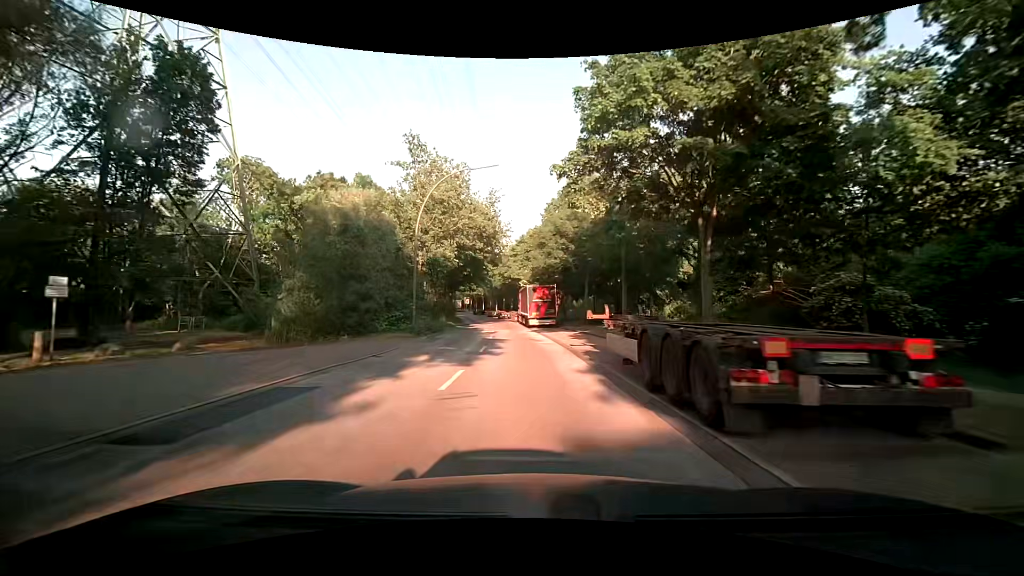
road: secondary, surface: asphalt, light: Day
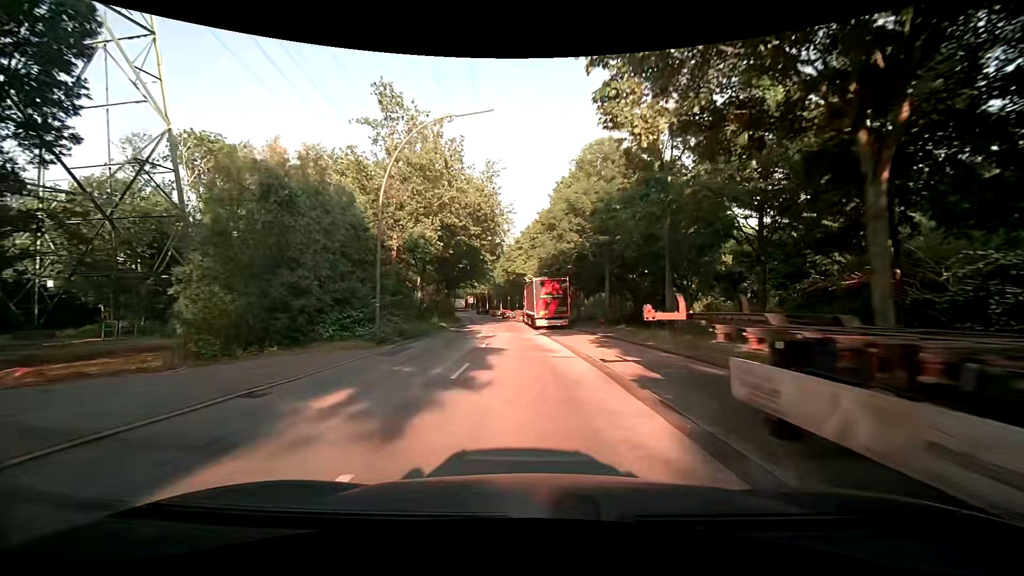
(0.0, +7.8) m; 0°
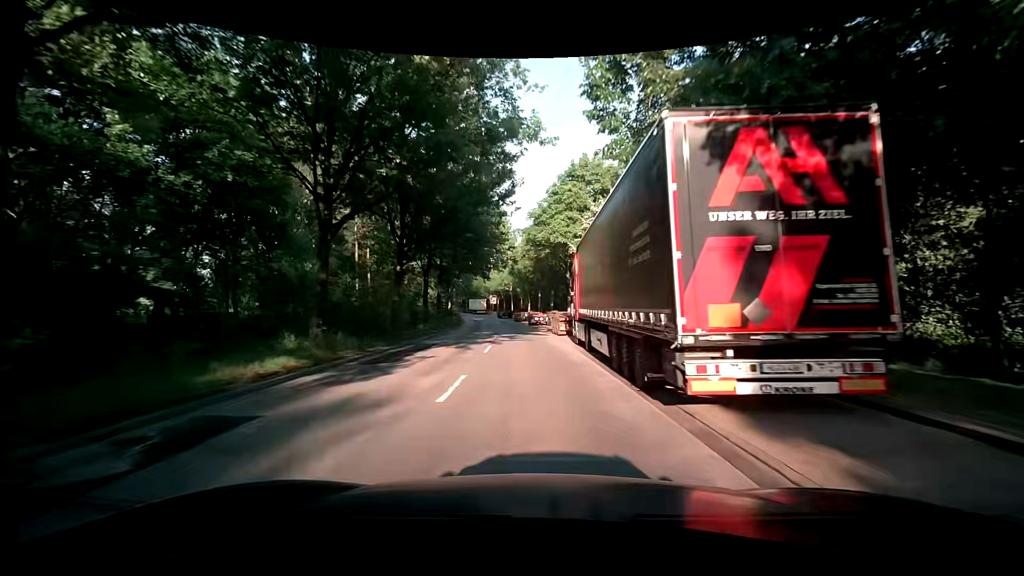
(-1.1, +31.0) m; -4°
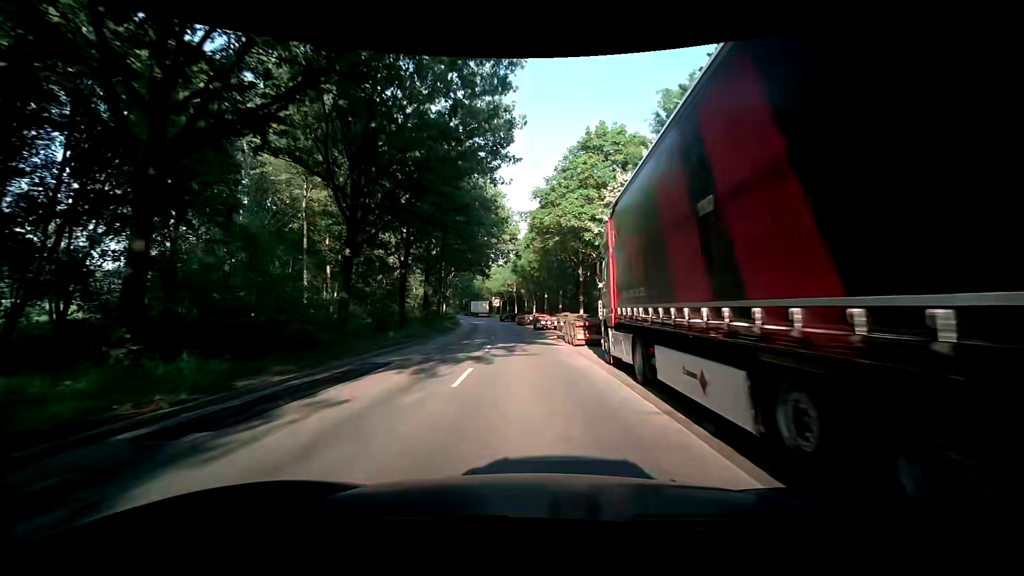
(0.0, +7.7) m; +1°
(0, +10) (-1, +20) (-1, +30) (-2, +40) (-3, +50) (-5, +60) (-6, +70) (-8, +80) (-10, +89) (-12, +99) m
